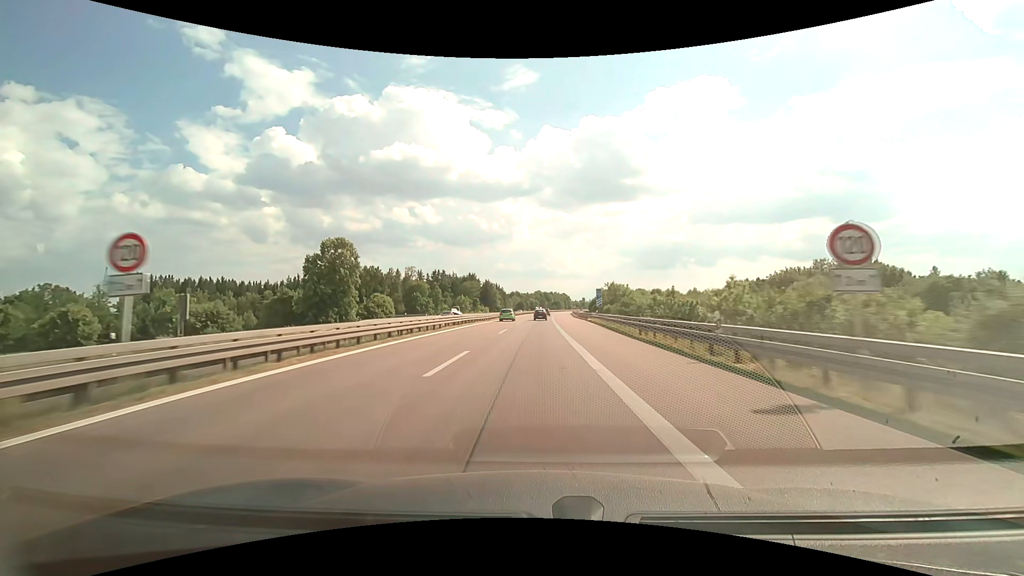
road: motorway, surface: asphalt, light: Day
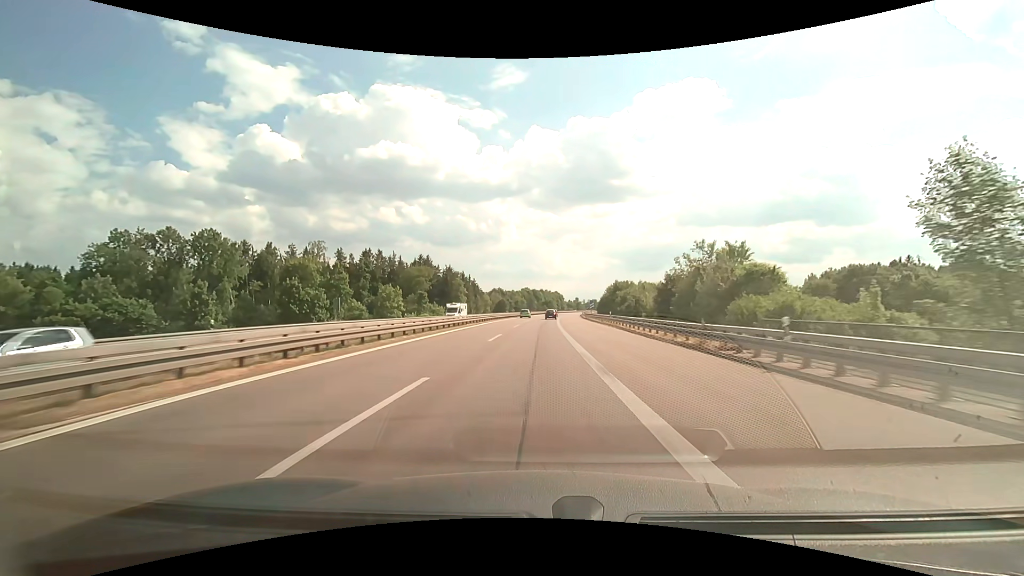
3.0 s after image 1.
(+0.9, +78.0) m; +1°
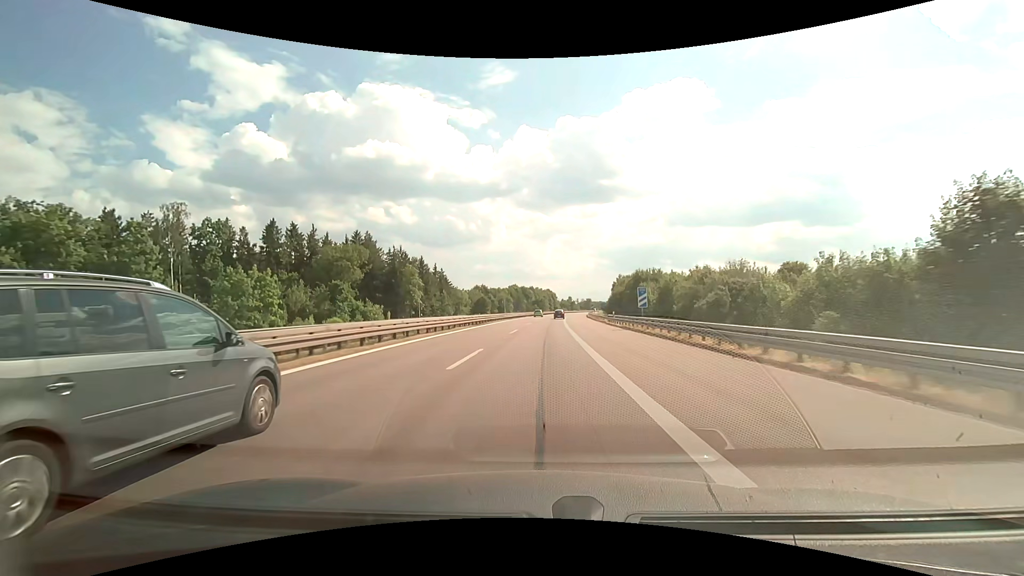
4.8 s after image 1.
(+0.4, +46.9) m; +1°
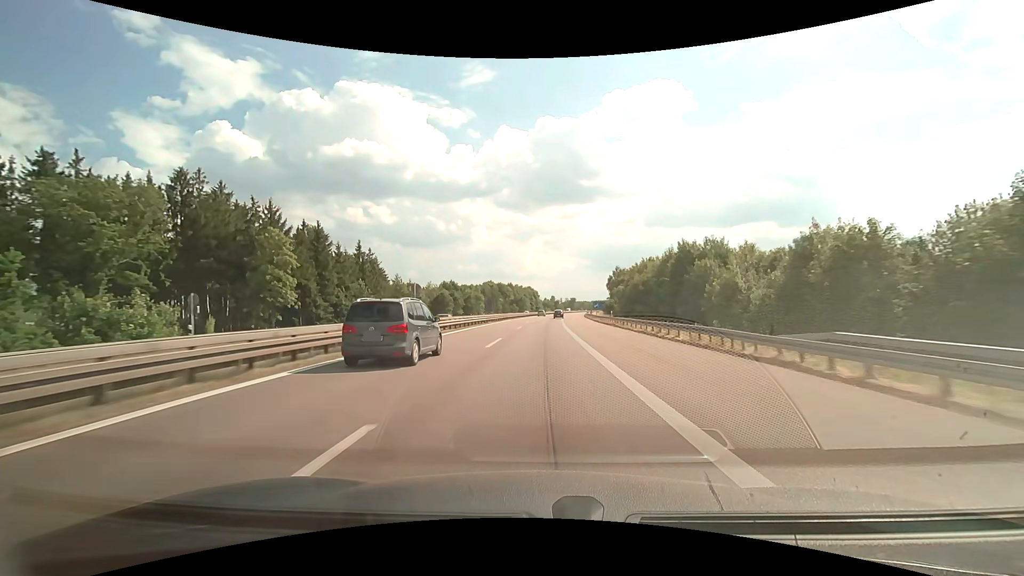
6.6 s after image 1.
(+1.0, +47.2) m; +2°
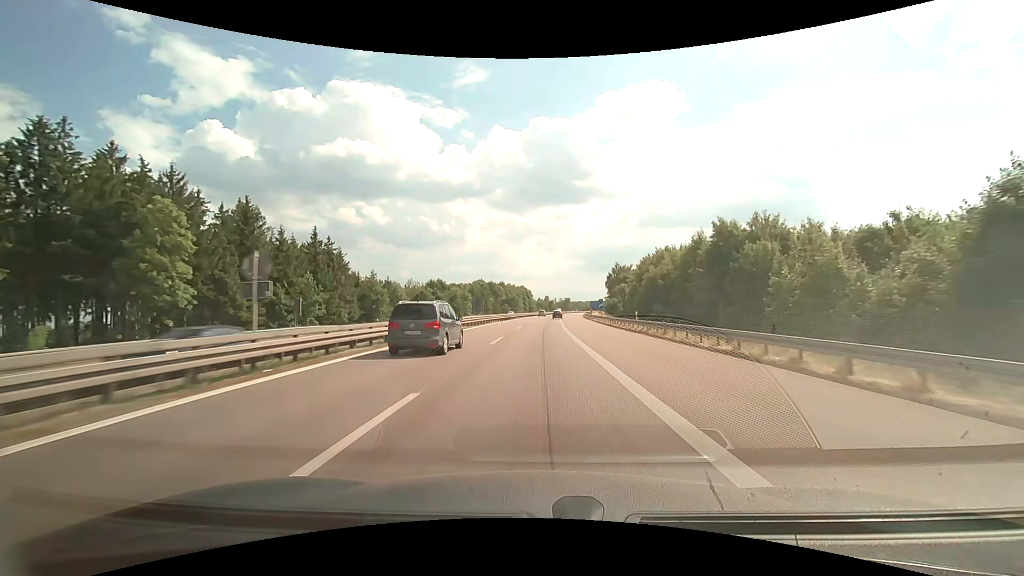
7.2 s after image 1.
(+0.1, +15.8) m; +1°
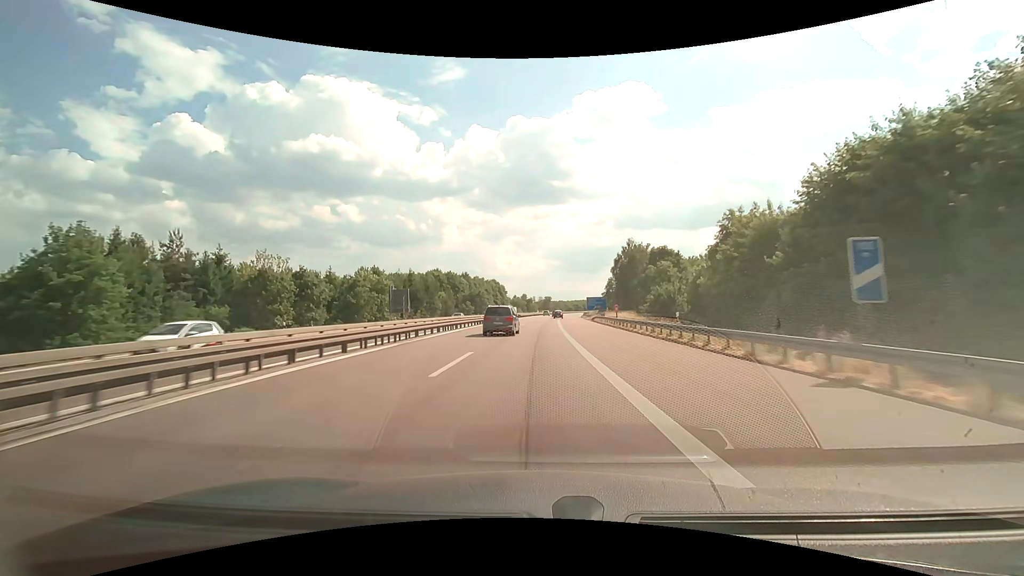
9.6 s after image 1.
(+1.3, +64.0) m; +3°
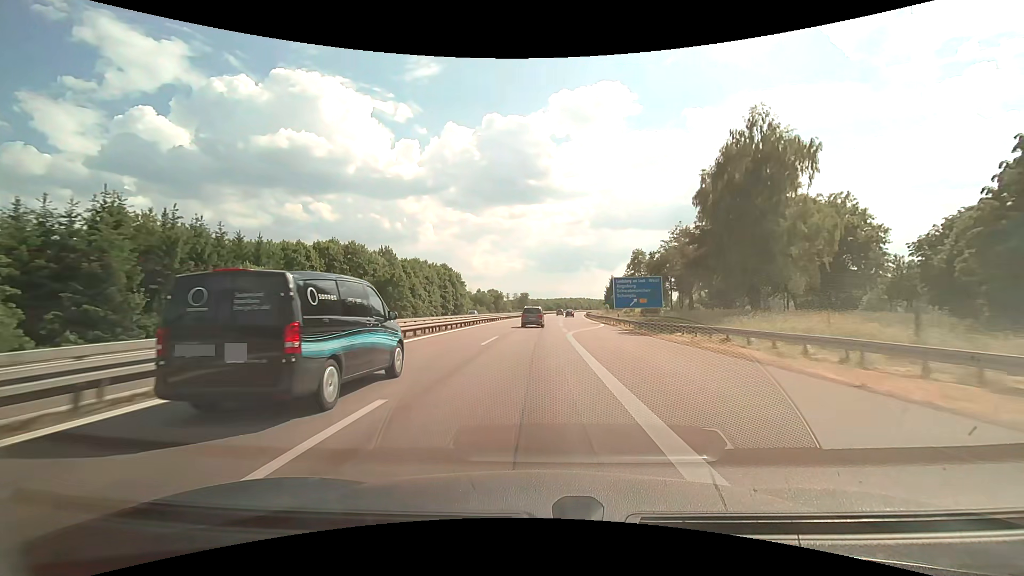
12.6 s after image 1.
(+1.9, +80.7) m; +2°
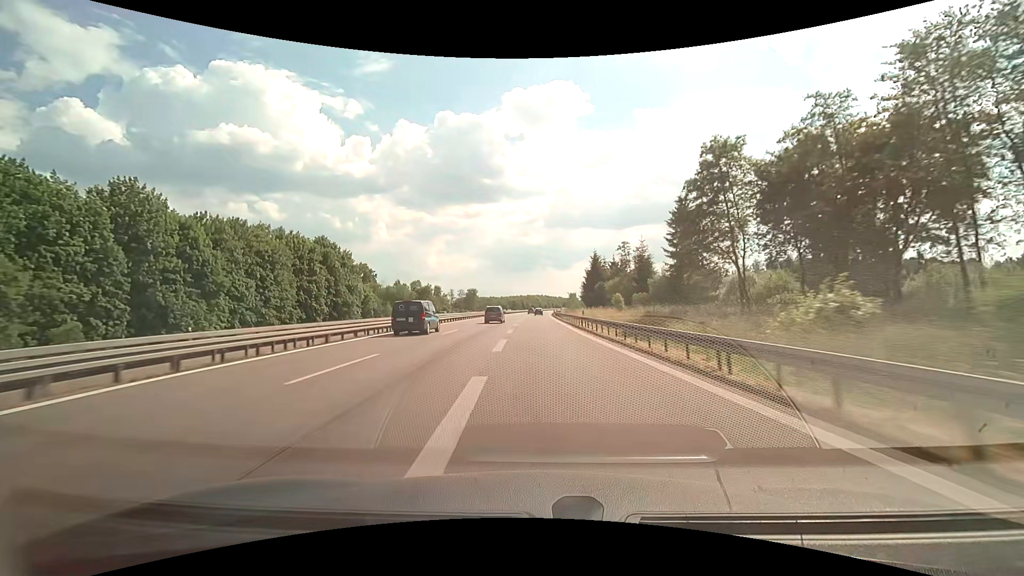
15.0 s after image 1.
(+3.5, +63.8) m; +5°
(0, +10) (0, +20) (0, +30) (0, +40) (0, +50) (0, +60) (0, +70) (0, +80) (0, +90) (0, +100) m
